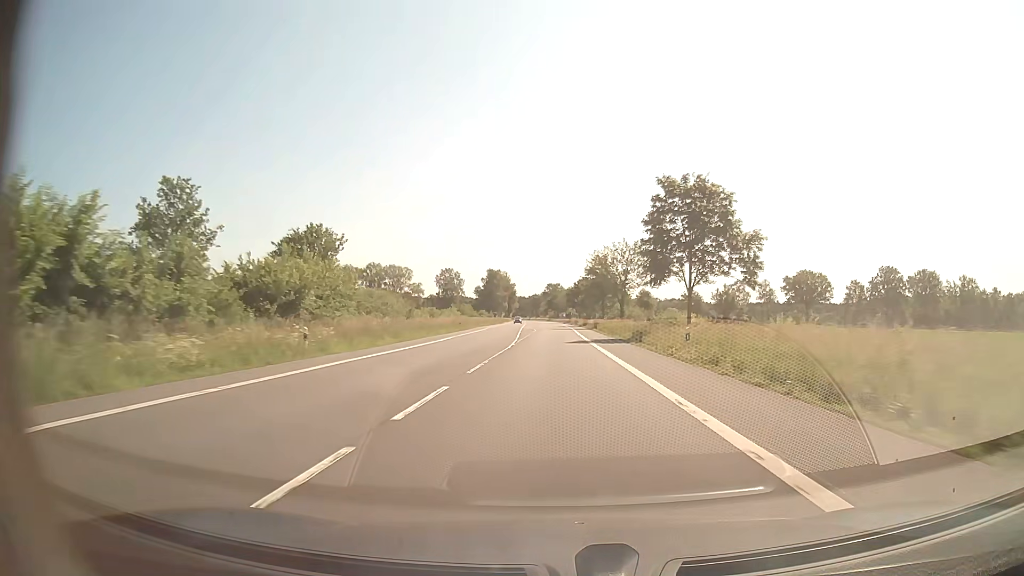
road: secondary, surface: asphalt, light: Day
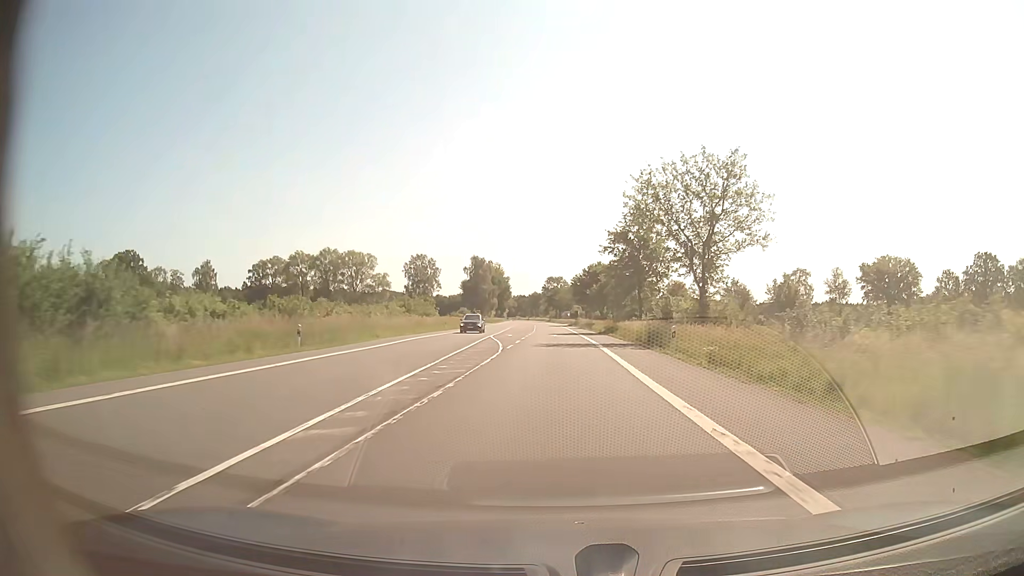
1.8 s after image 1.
(0.0, +47.4) m; 0°
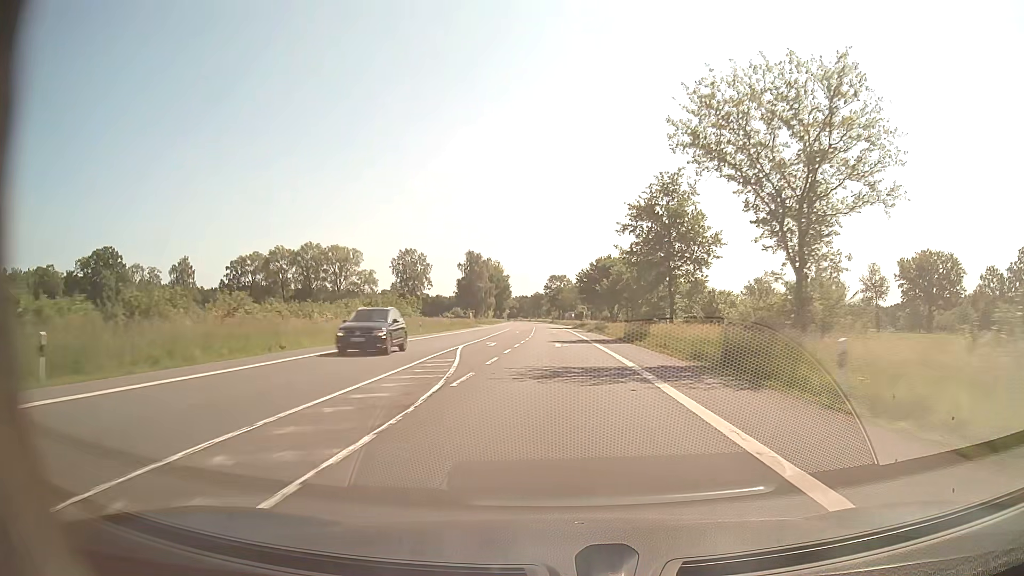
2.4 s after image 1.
(0.0, +15.8) m; 0°
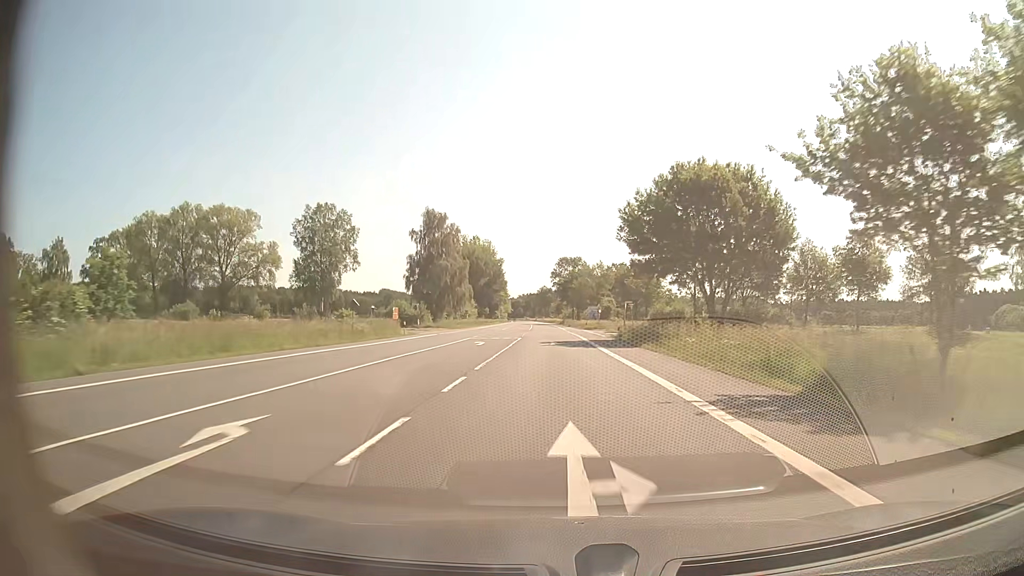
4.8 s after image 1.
(-0.4, +63.2) m; -1°
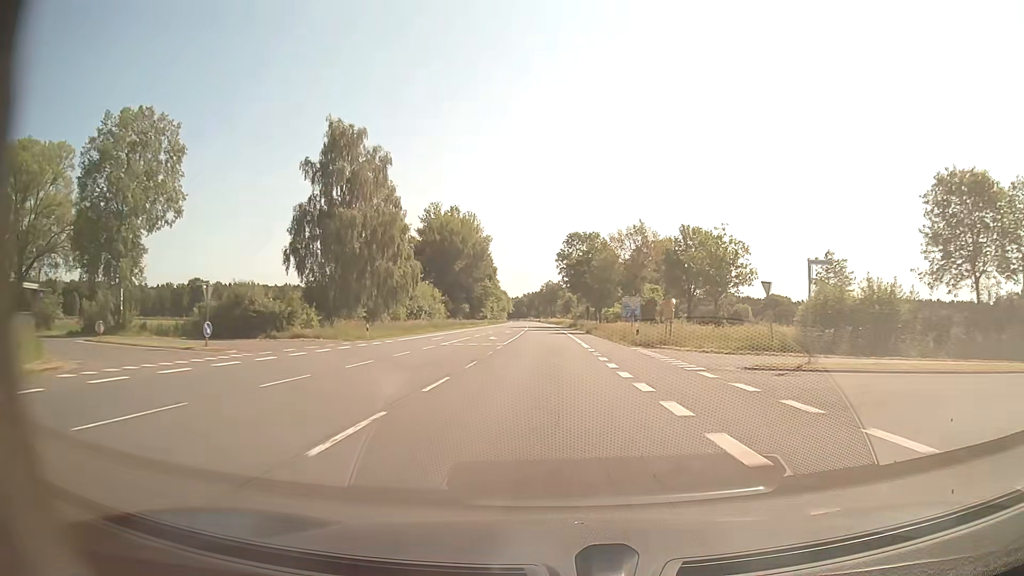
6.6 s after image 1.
(-0.3, +47.4) m; 0°
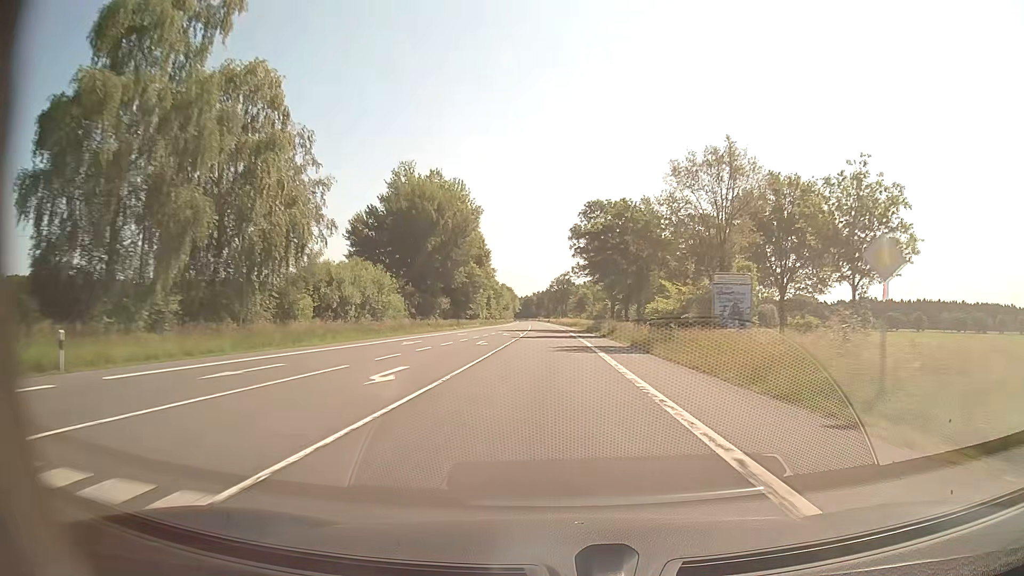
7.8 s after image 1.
(-0.5, +31.6) m; -1°
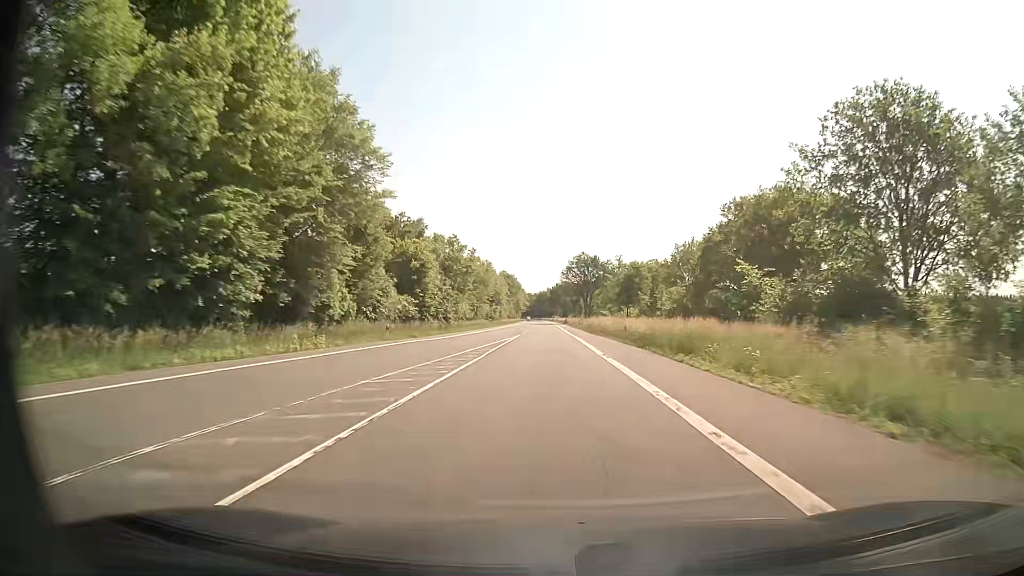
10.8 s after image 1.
(-1.0, +79.0) m; -2°
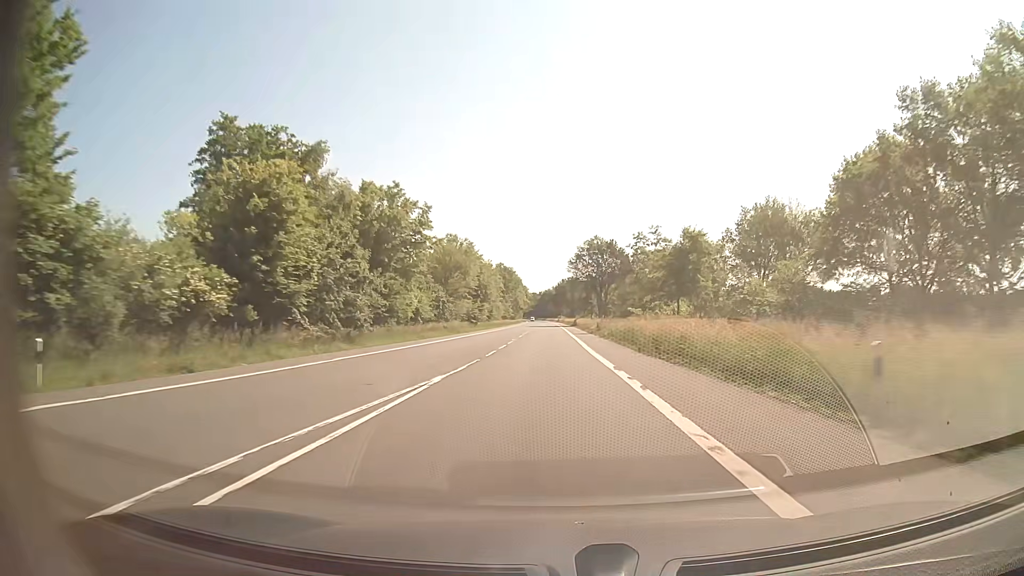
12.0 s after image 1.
(0.0, +31.6) m; 0°
(0, +10) (0, +20) (0, +30) (0, +40) (0, +50) (0, +60) (0, +70) (0, +80) (-1, +90) (-1, +100) m
